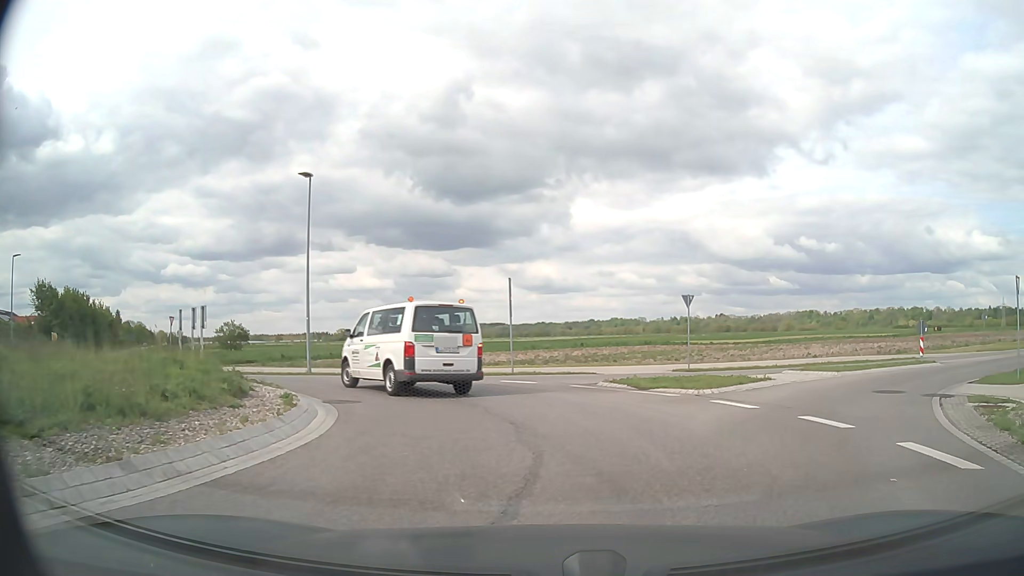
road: secondary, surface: asphalt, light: Day
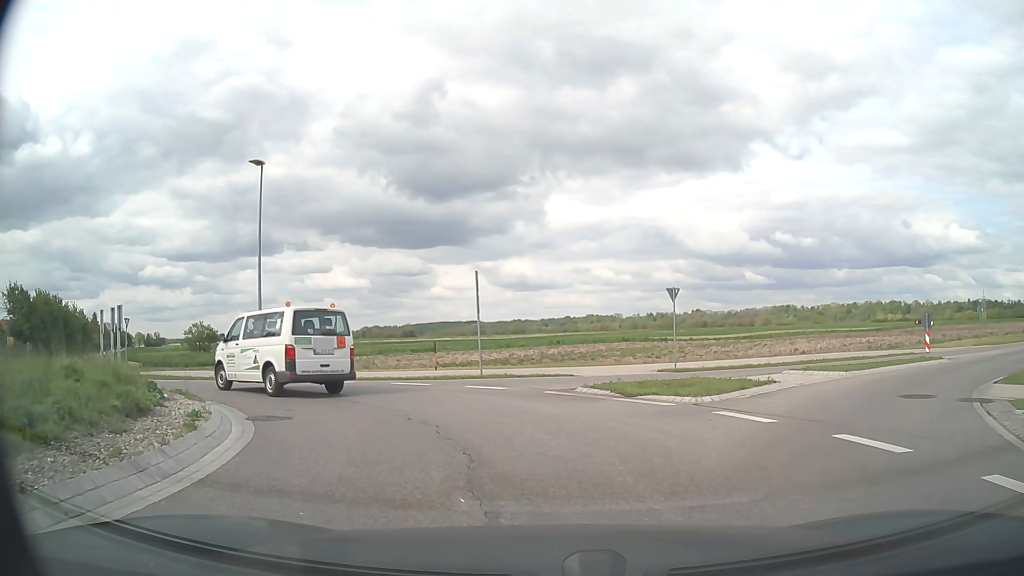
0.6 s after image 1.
(+0.1, +2.4) m; +1°
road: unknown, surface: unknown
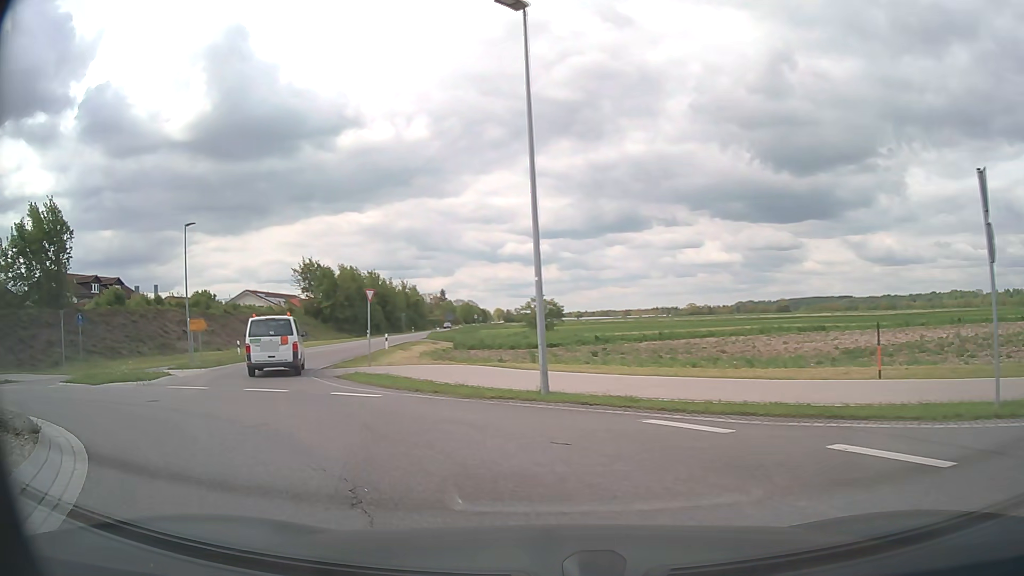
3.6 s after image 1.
(-2.6, +12.6) m; -32°
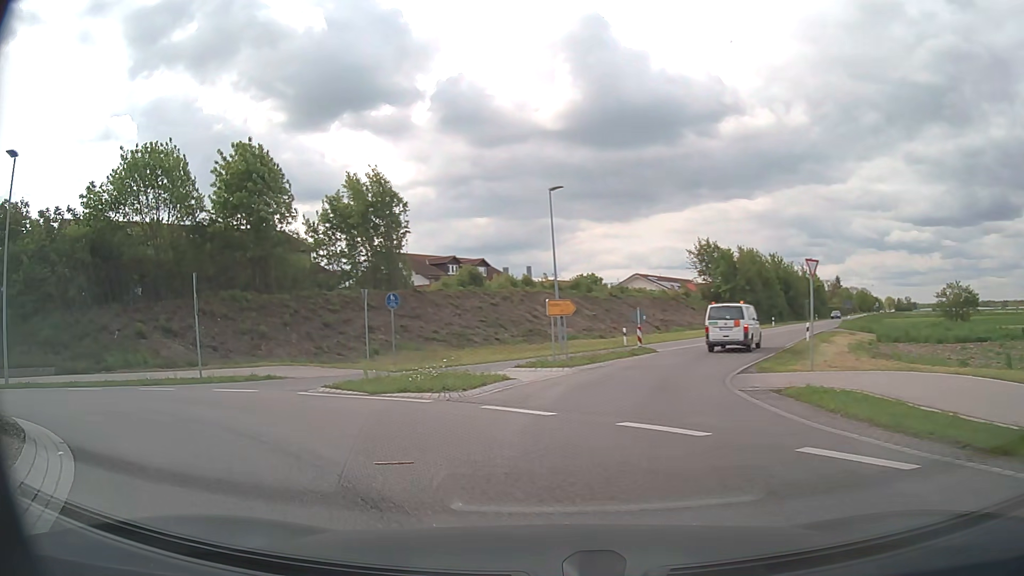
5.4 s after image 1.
(-2.2, +7.6) m; -33°
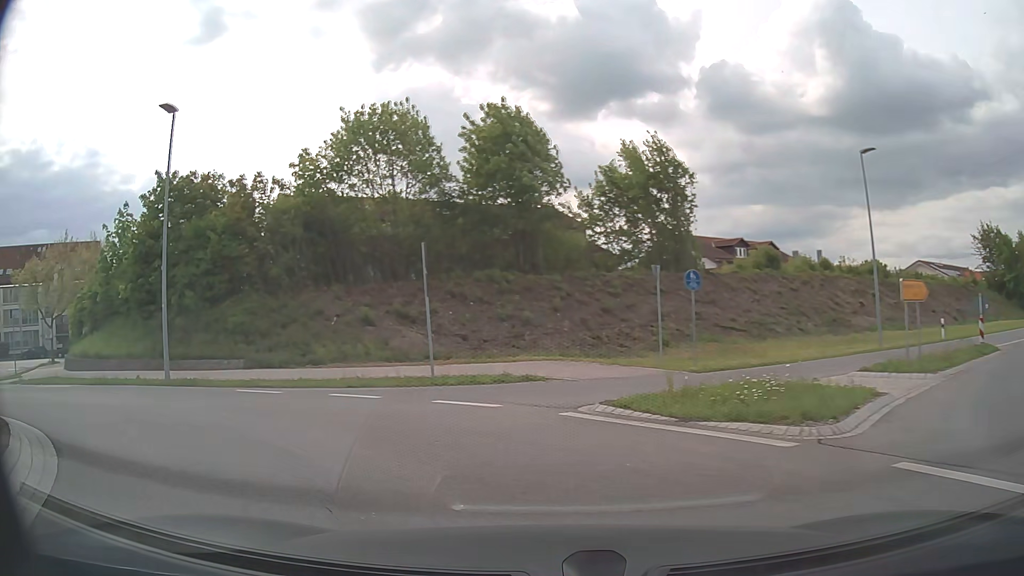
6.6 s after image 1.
(-1.1, +5.5) m; -23°
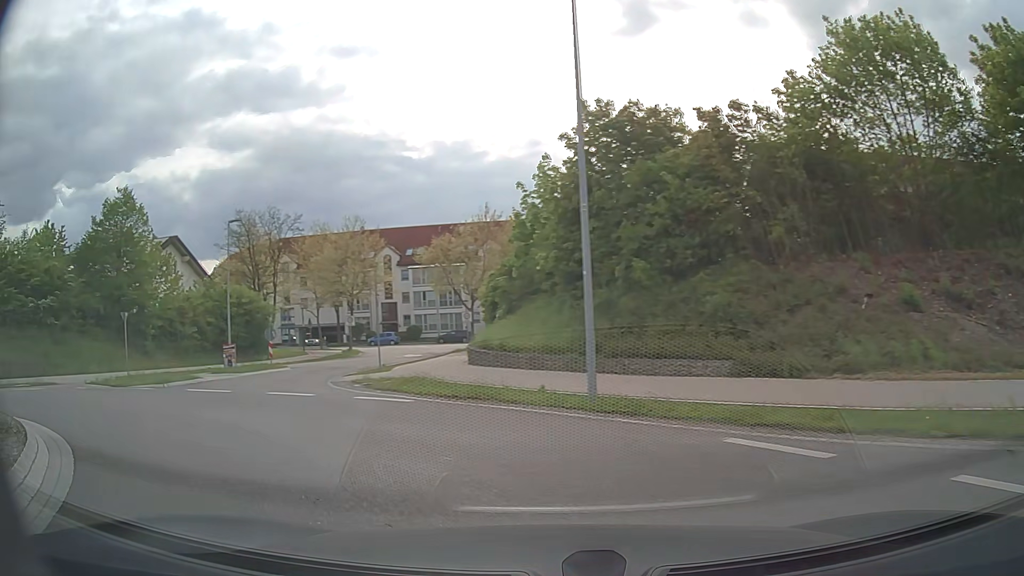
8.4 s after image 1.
(-3.0, +8.2) m; -40°
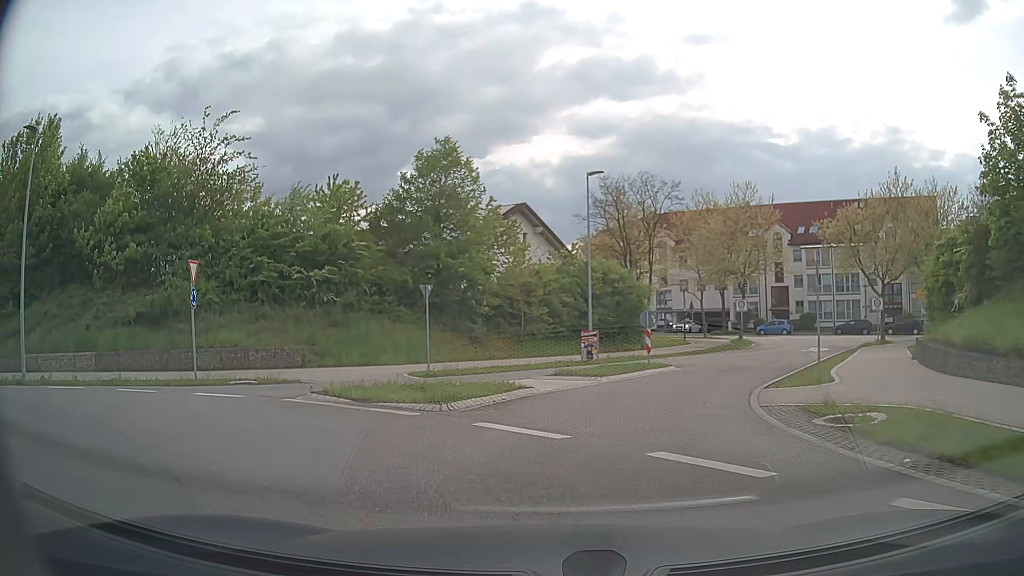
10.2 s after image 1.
(-3.0, +8.8) m; -32°
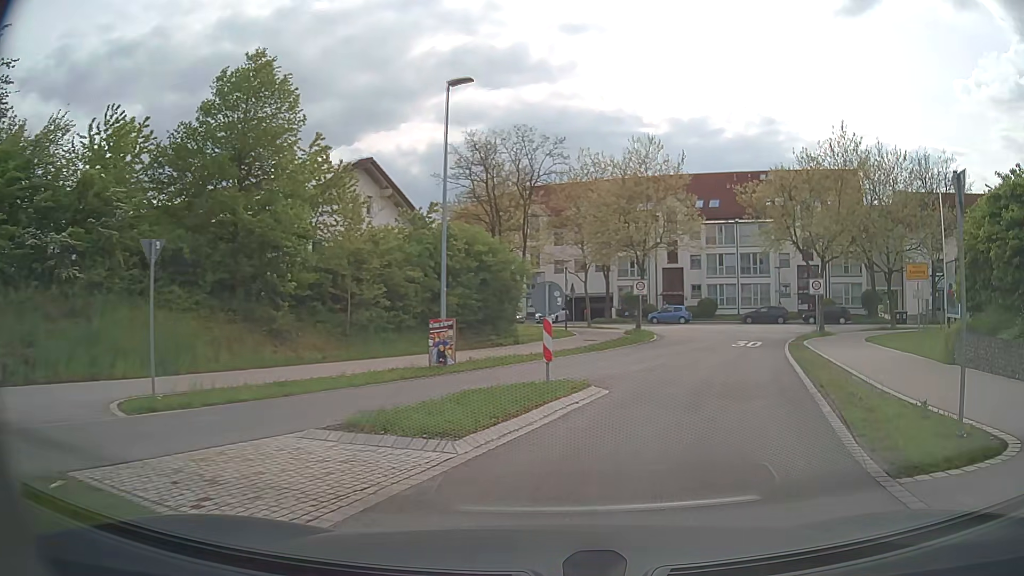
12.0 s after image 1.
(+0.7, +10.6) m; +13°
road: unclassified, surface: asphalt
